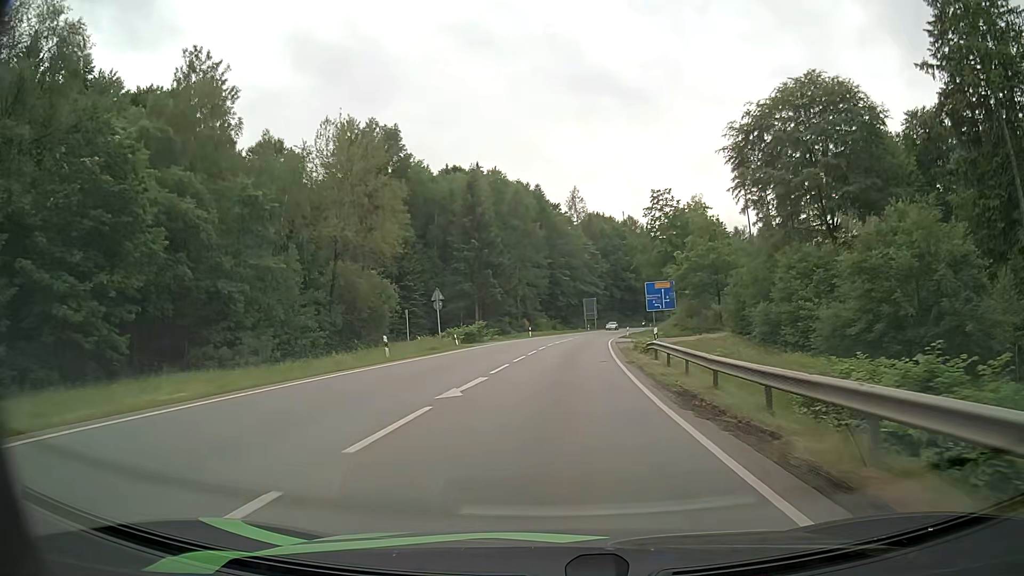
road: secondary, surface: asphalt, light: Day
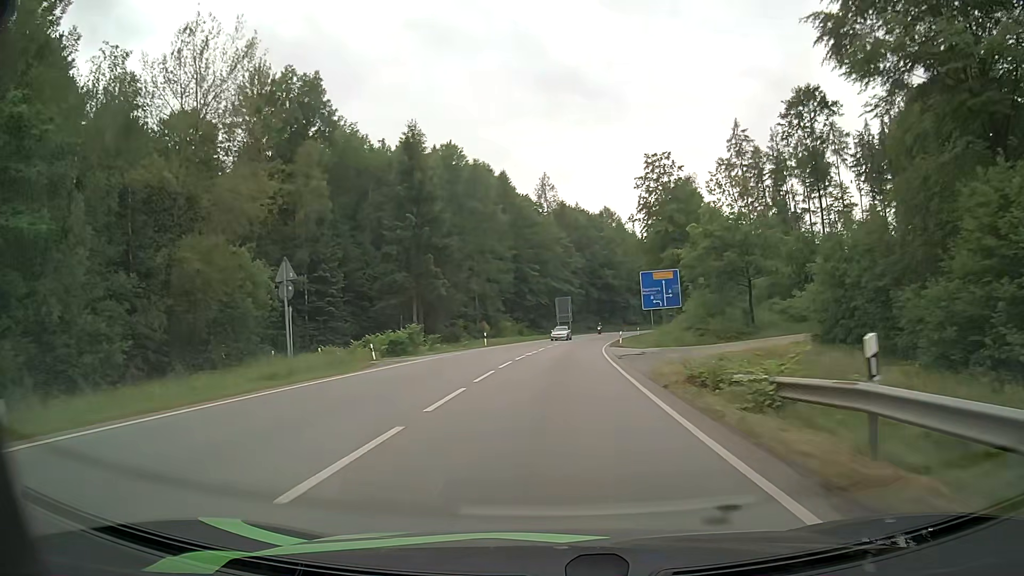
(+0.5, +20.1) m; +3°
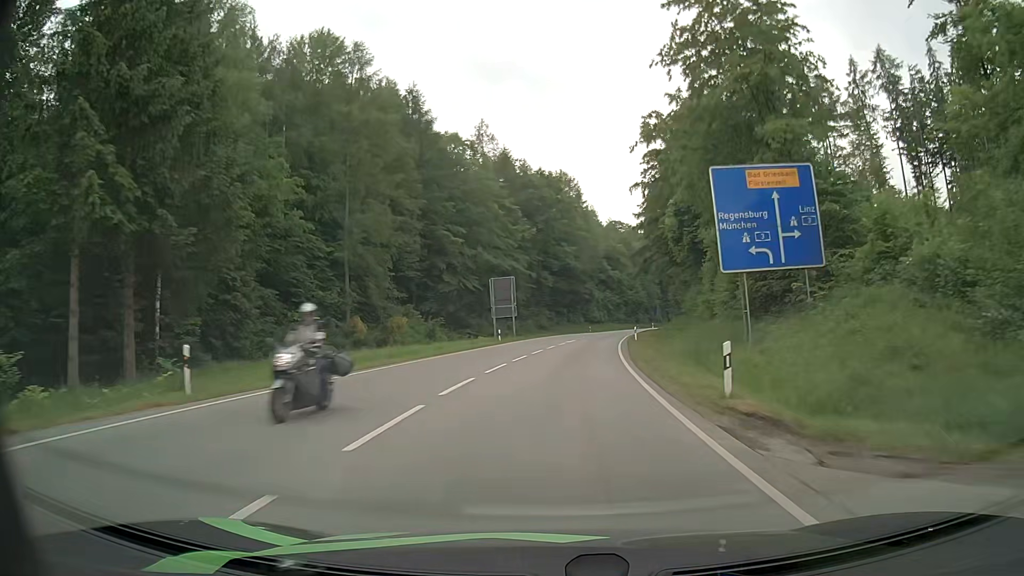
(+1.4, +39.9) m; +5°
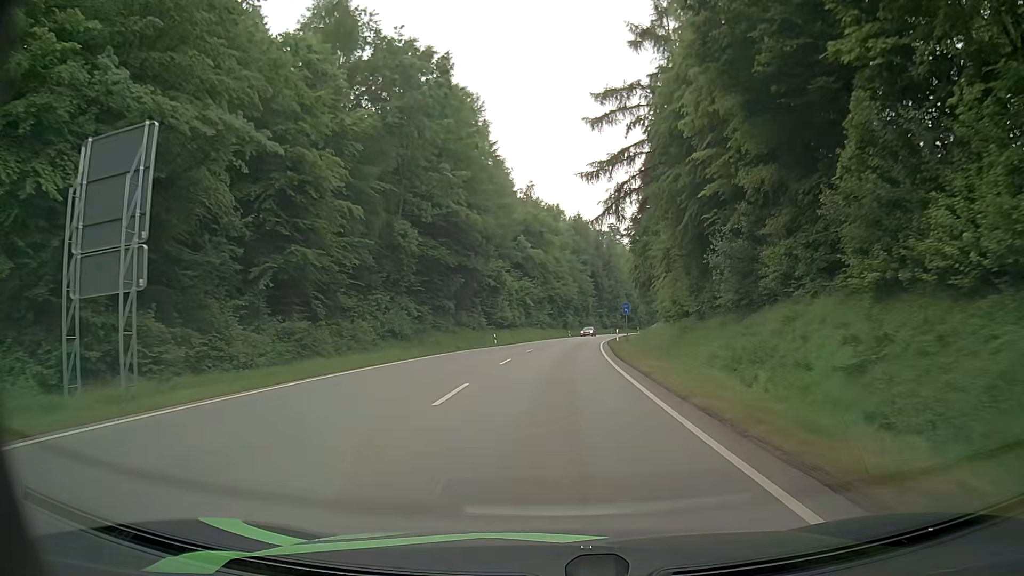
(+3.3, +49.9) m; +7°
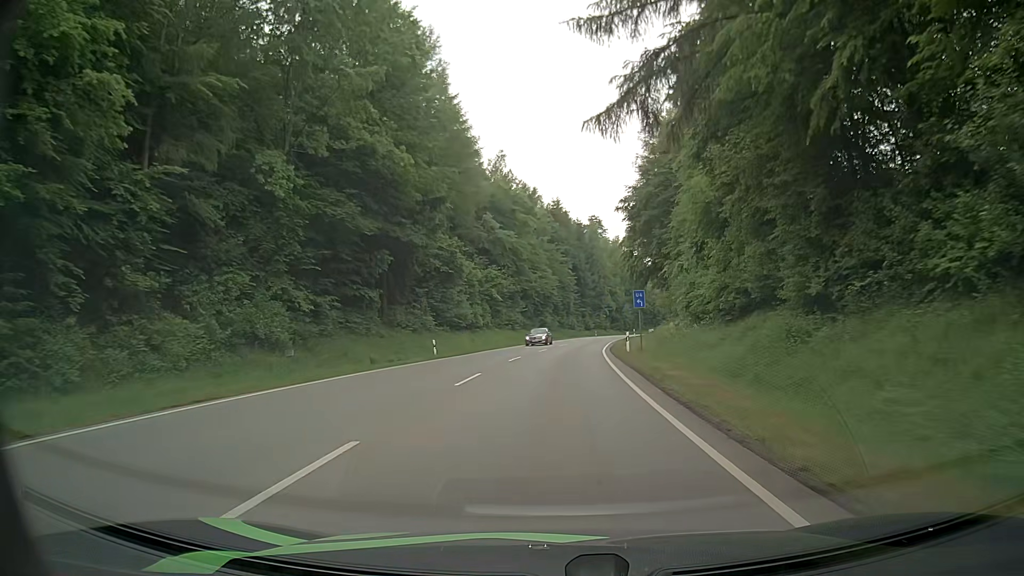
(+0.4, +20.2) m; +2°
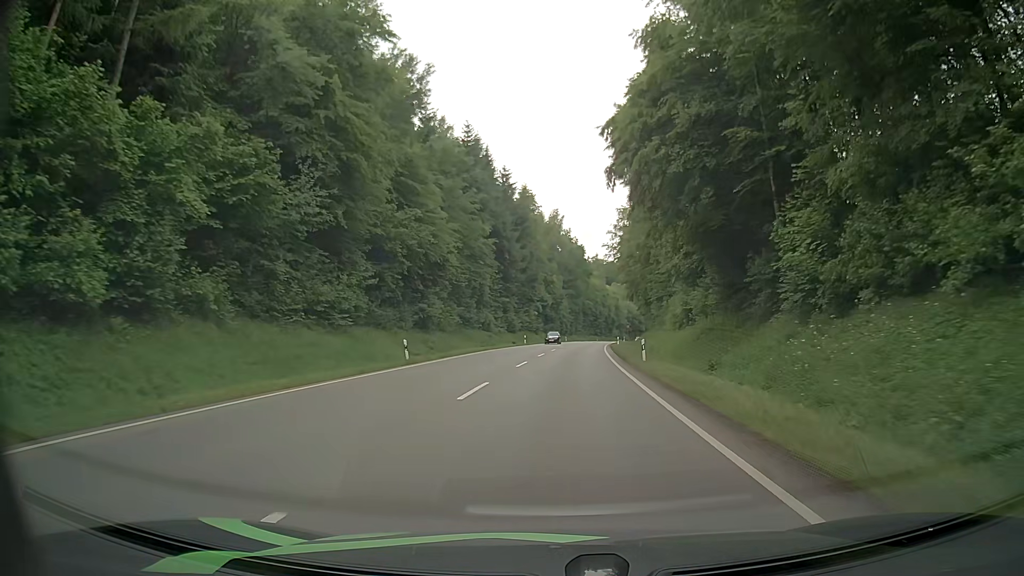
(+2.3, +51.0) m; +6°
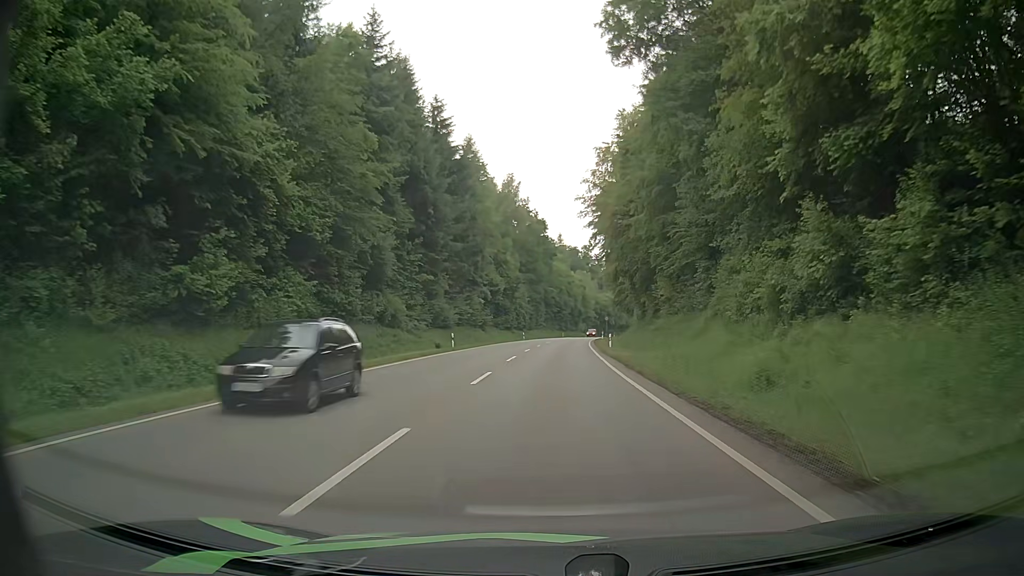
(+0.9, +31.1) m; +3°
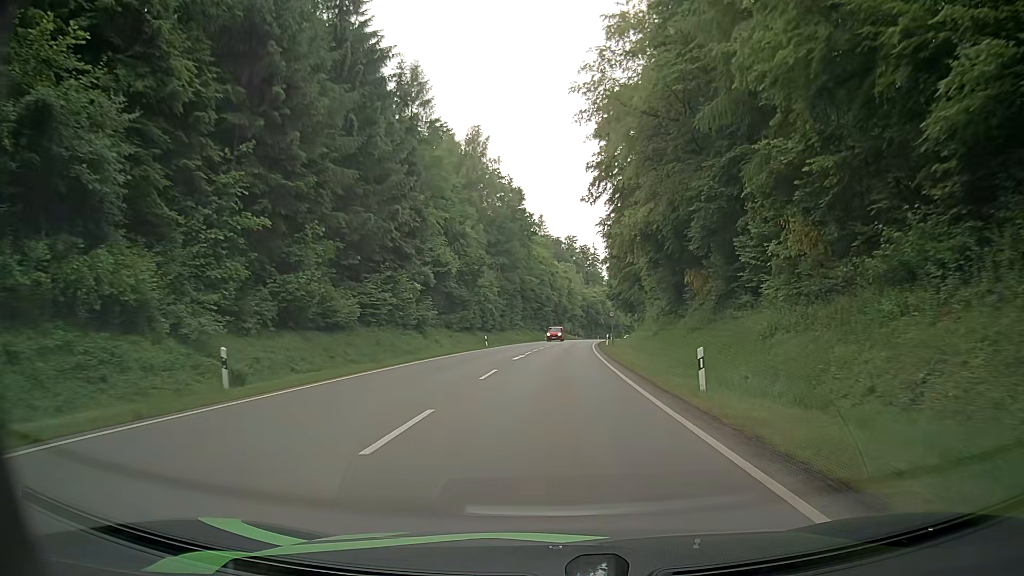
(+0.8, +30.7) m; +3°
(0, +10) (0, +20) (0, +30) (+1, +40) (+1, +50) (+2, +60) (+2, +70) (+3, +80) (+4, +90) (+5, +100) m
